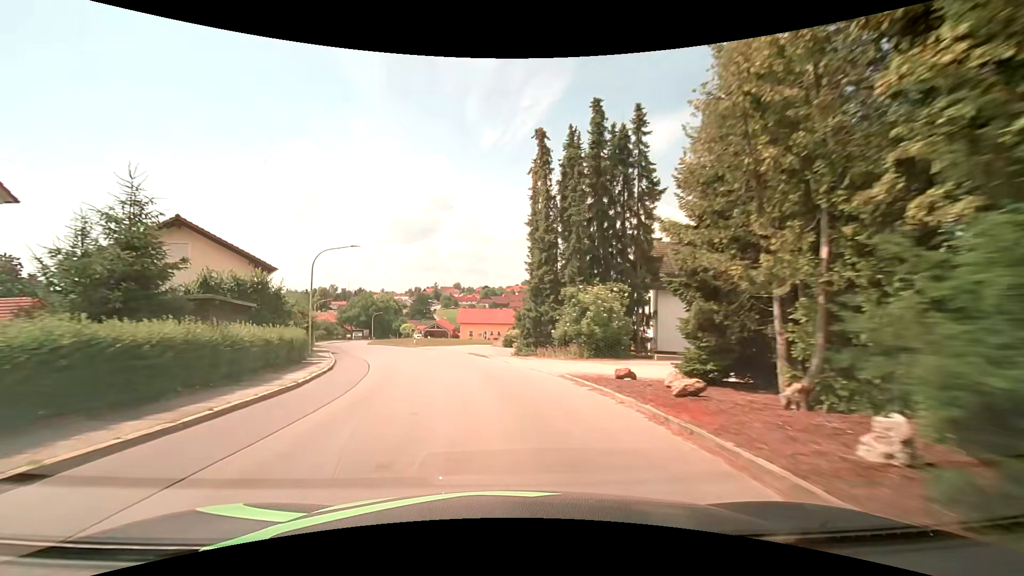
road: tertiary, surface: asphalt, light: Day
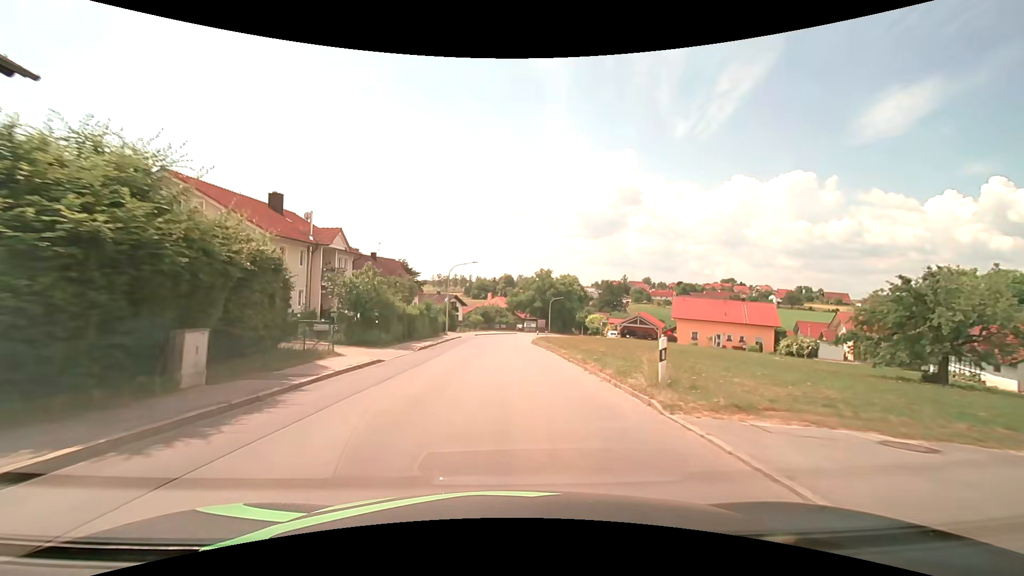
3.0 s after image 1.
(-7.7, +37.4) m; -21°
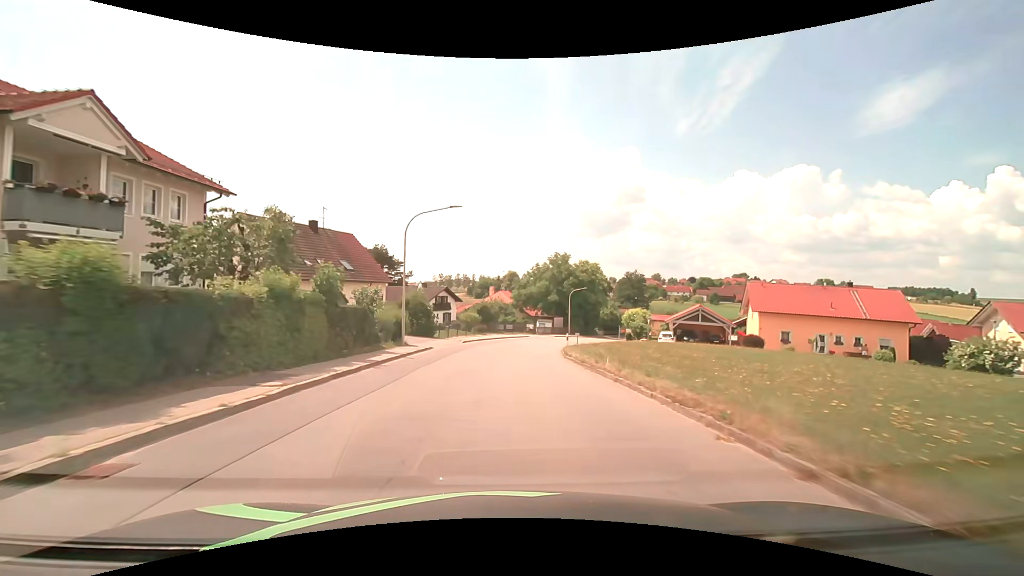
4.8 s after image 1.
(-0.3, +23.0) m; -1°
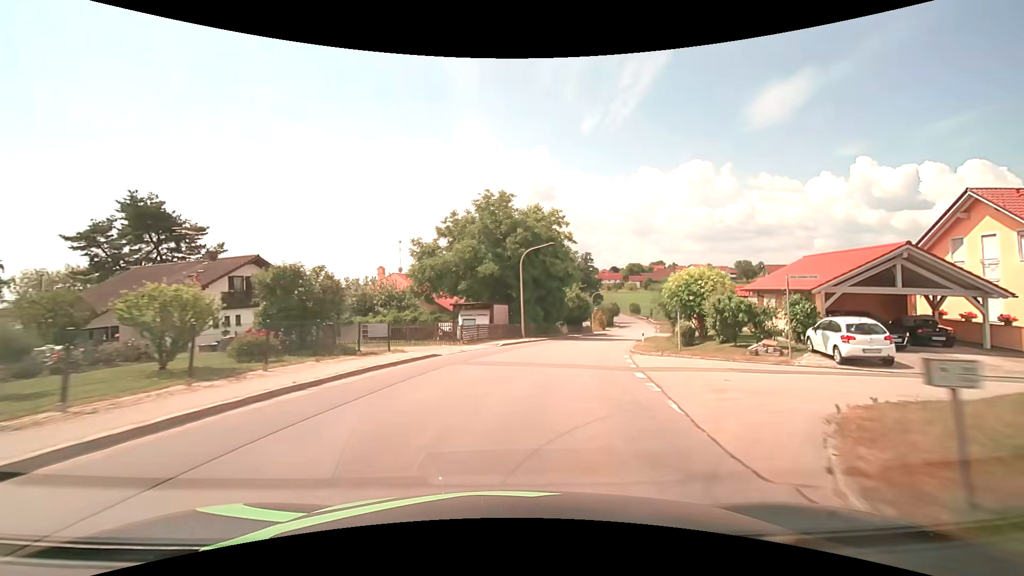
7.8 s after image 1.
(+1.8, +38.2) m; +9°
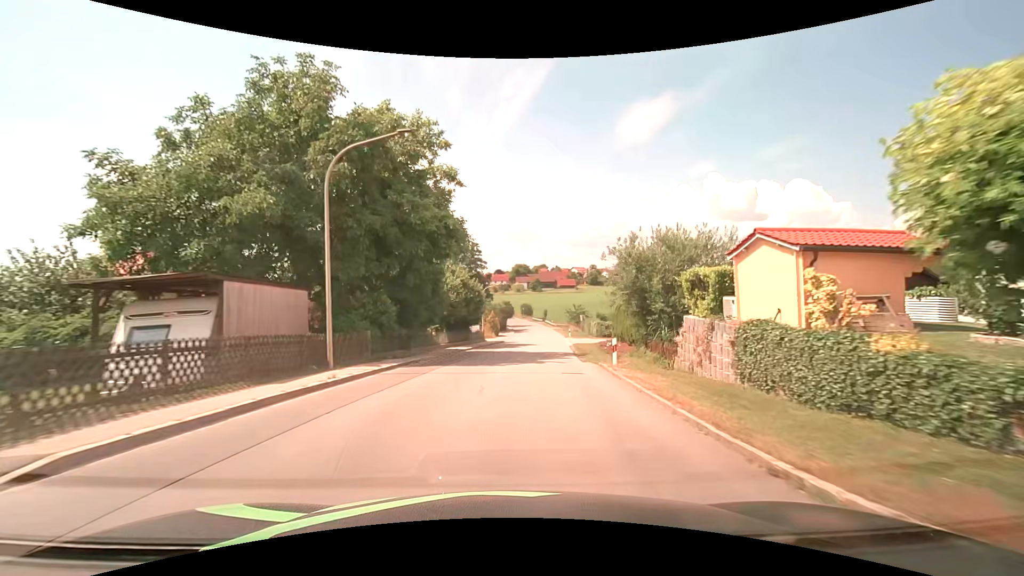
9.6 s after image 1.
(+2.7, +22.5) m; +13°
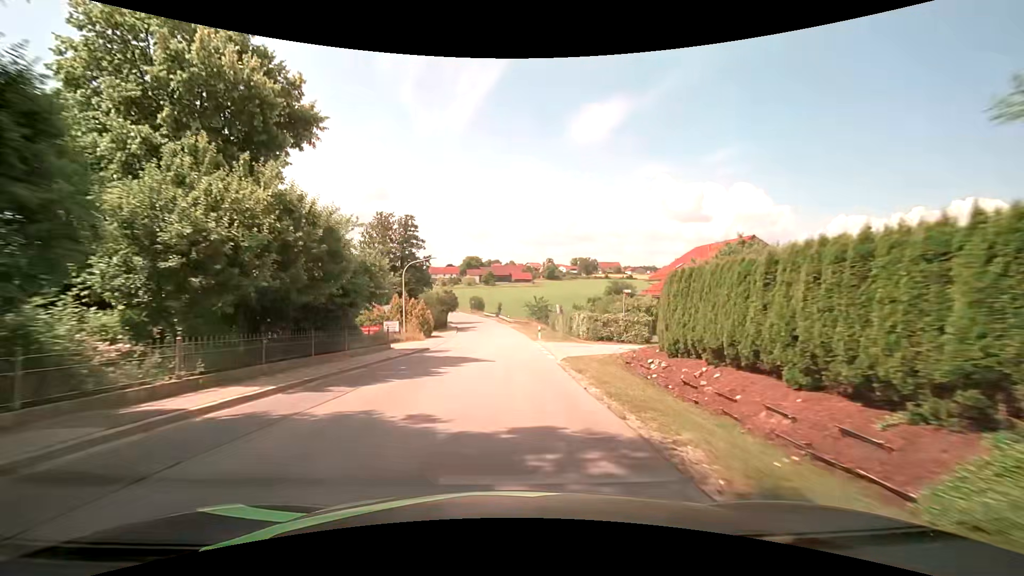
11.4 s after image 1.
(+1.4, +22.8) m; +5°
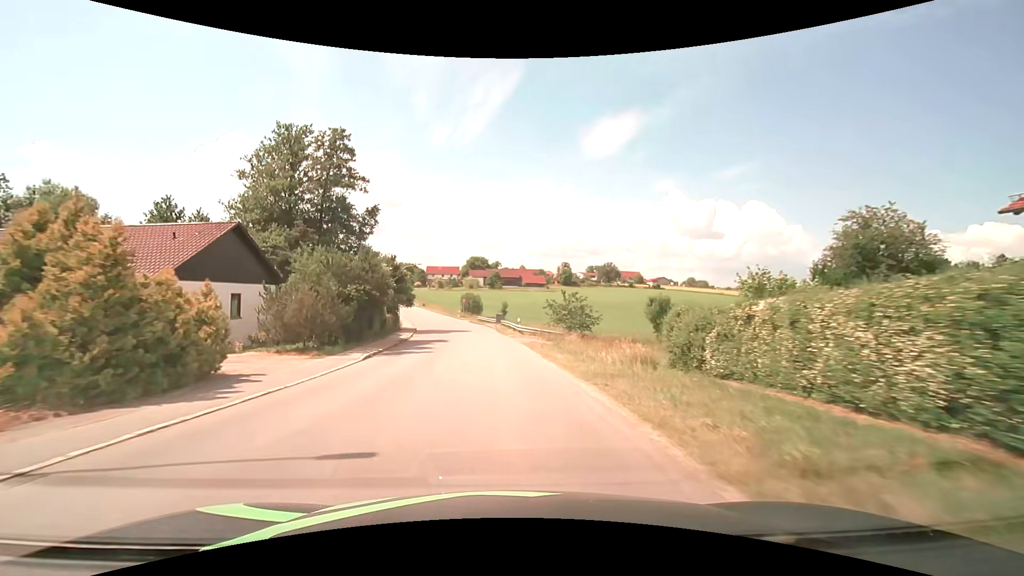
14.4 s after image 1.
(+0.4, +38.4) m; 0°
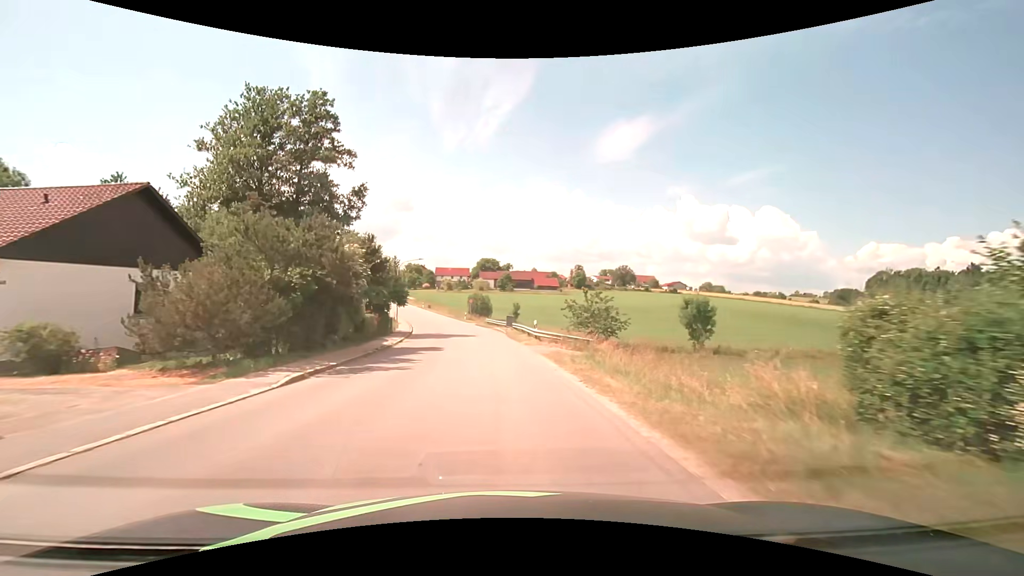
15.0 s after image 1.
(-0.1, +7.8) m; -1°
(0, +10) (-1, +20) (-1, +30) (-3, +40) (-4, +50) (-6, +60) (-9, +69) (-12, +79) (-15, +88) (-18, +98) m
